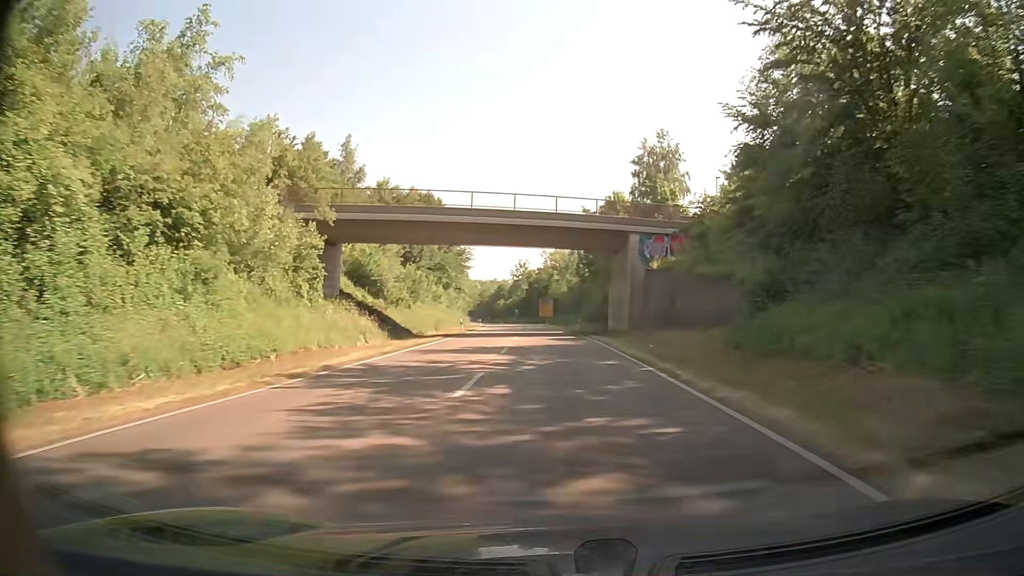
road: primary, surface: asphalt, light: Day
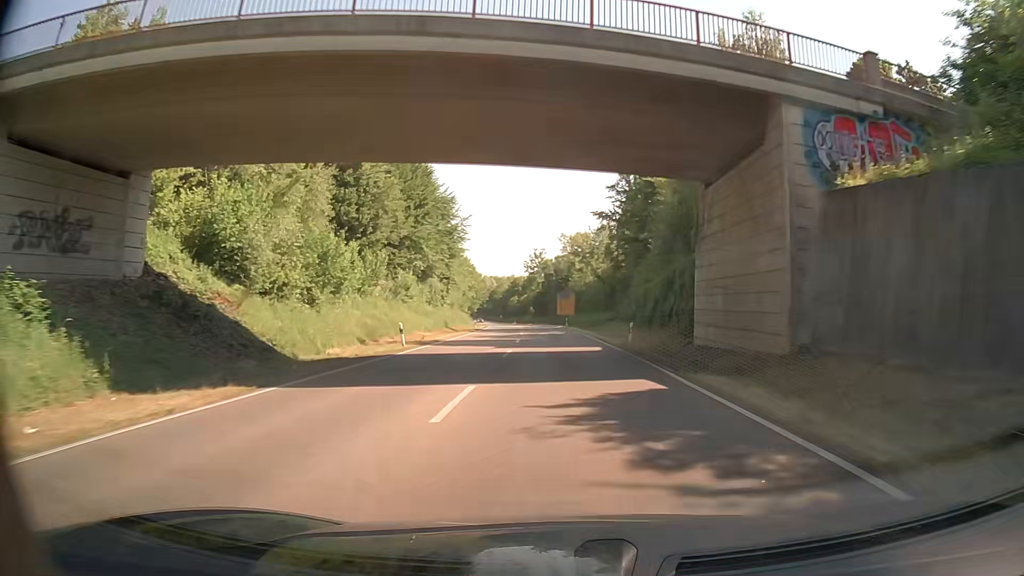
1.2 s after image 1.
(-0.6, +26.8) m; -3°
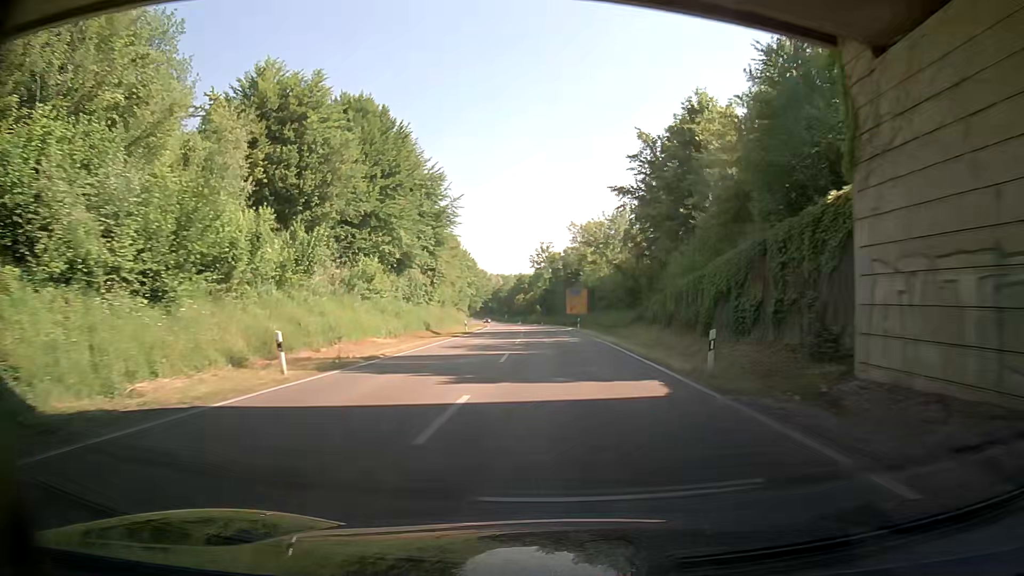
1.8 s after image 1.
(0.0, +13.5) m; 0°
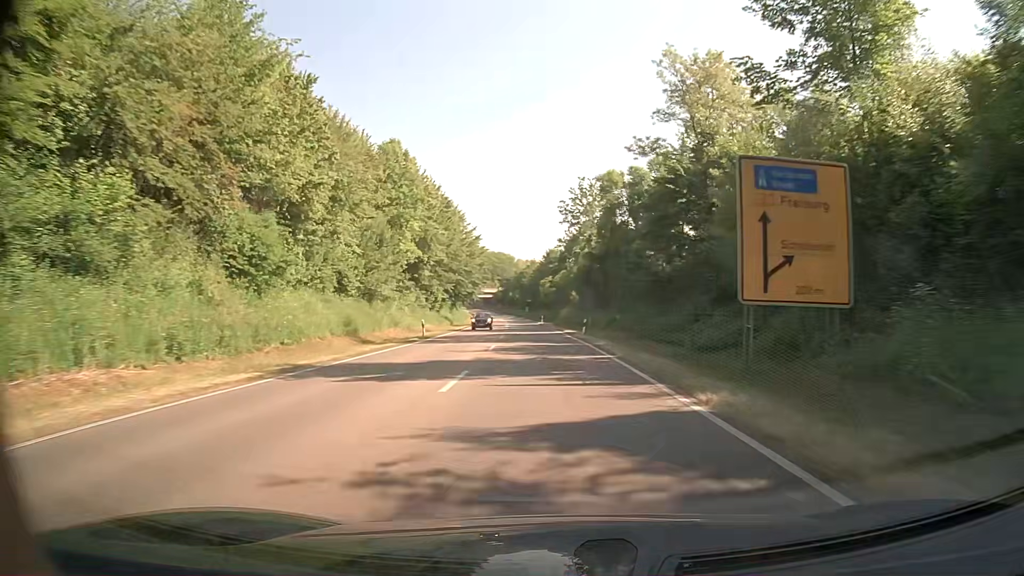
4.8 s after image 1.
(-1.6, +67.9) m; -3°
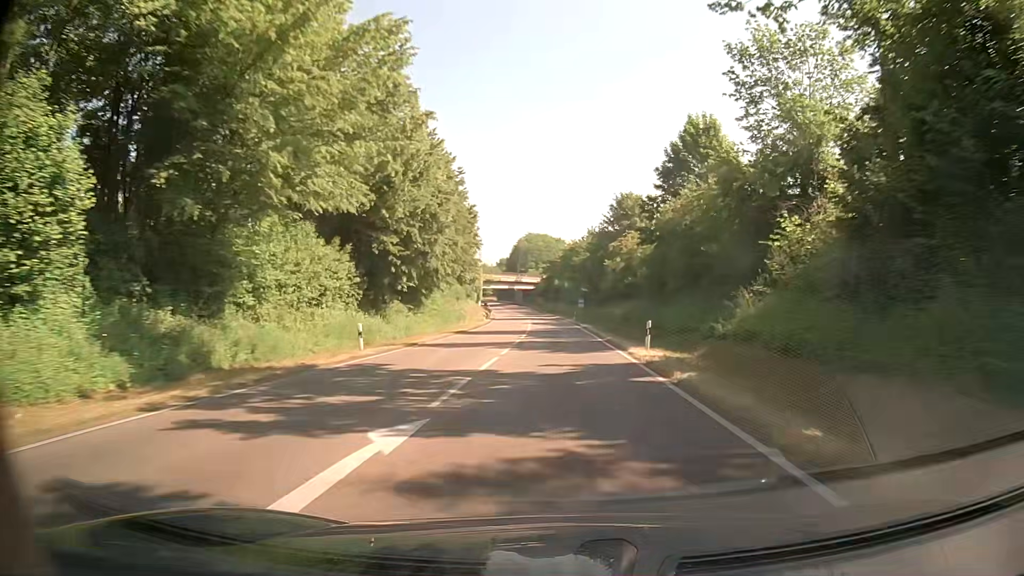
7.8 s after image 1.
(-2.7, +68.2) m; -4°
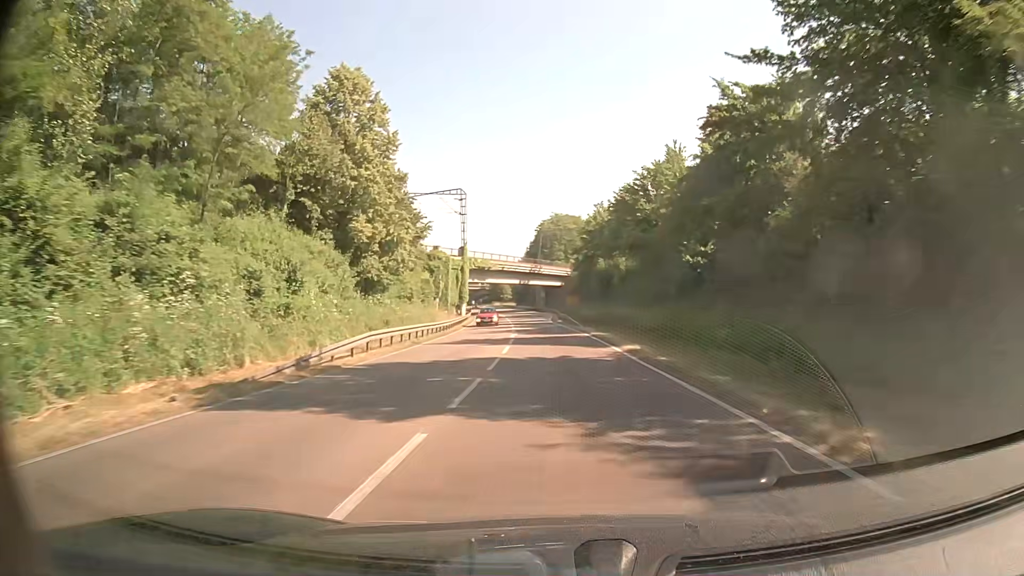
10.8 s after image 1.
(-1.2, +67.9) m; -3°
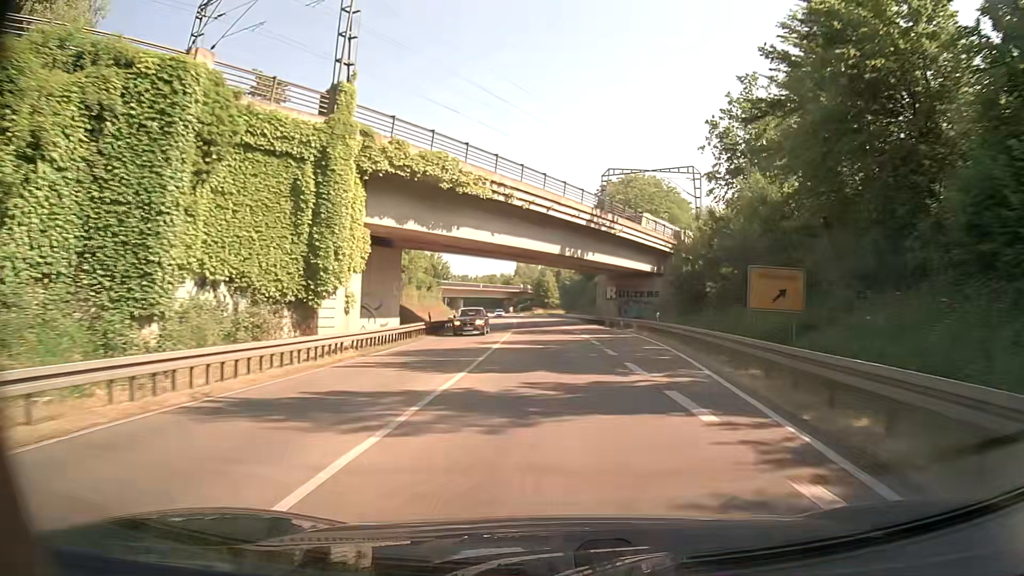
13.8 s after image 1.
(-2.7, +66.8) m; -5°
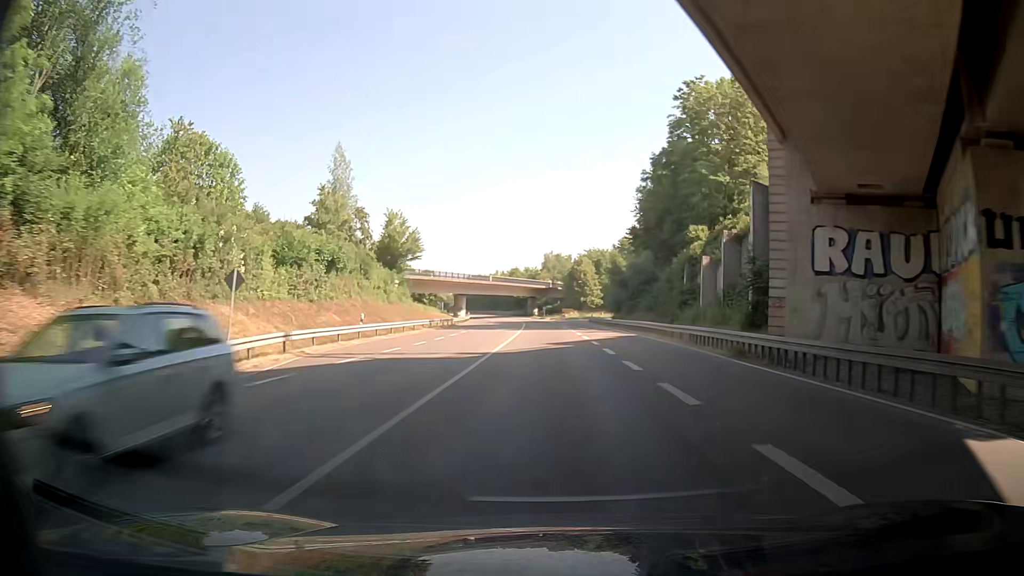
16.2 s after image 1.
(-0.6, +53.7) m; -1°
(0, +10) (-1, +20) (-1, +30) (-2, +40) (-3, +50) (-3, +60) (-4, +70) (-5, +80) (-6, +90) (-7, +100) m
